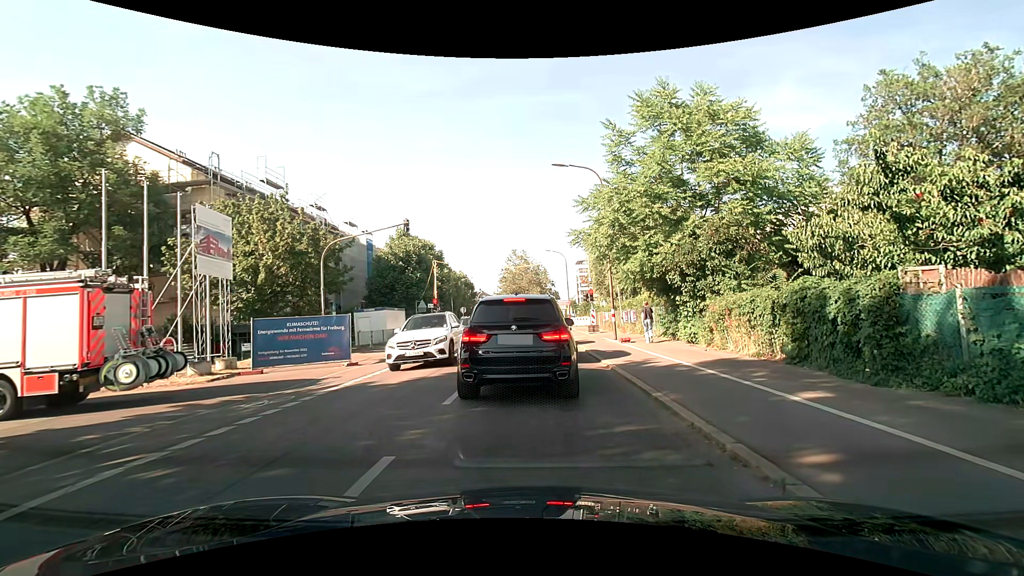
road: secondary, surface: asphalt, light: Day
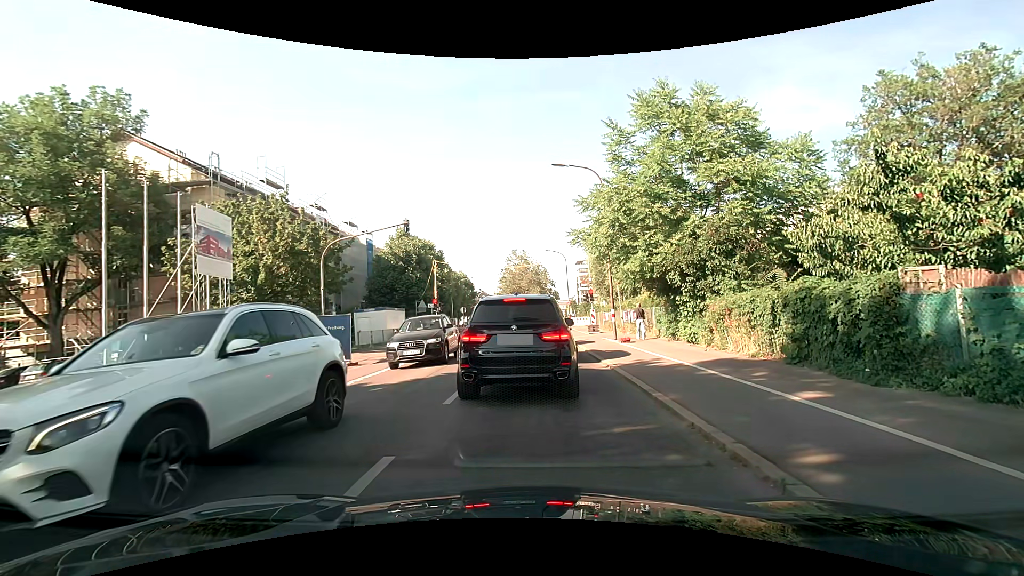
(0.0, 0.0) m; 0°
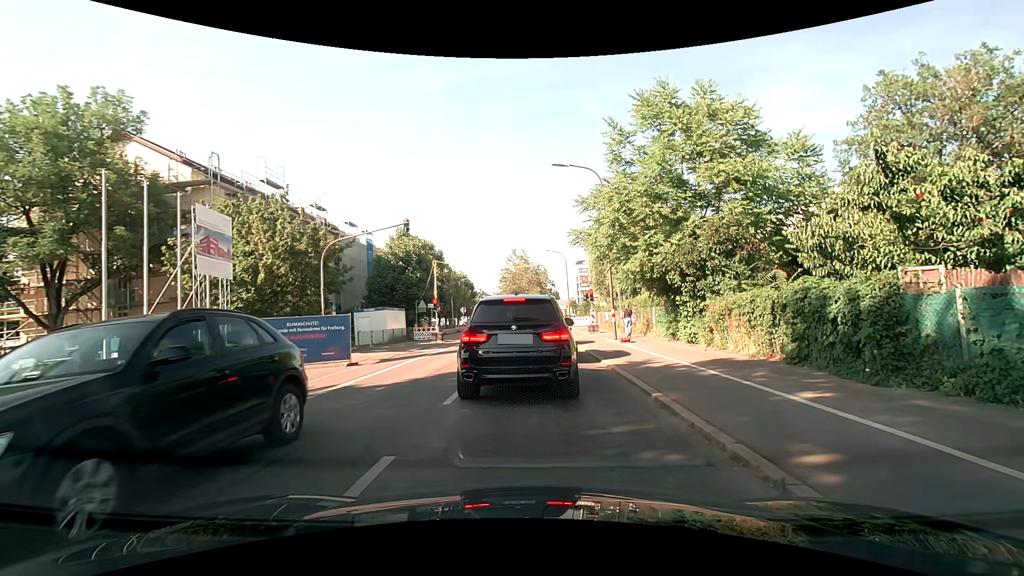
(0.0, 0.0) m; 0°
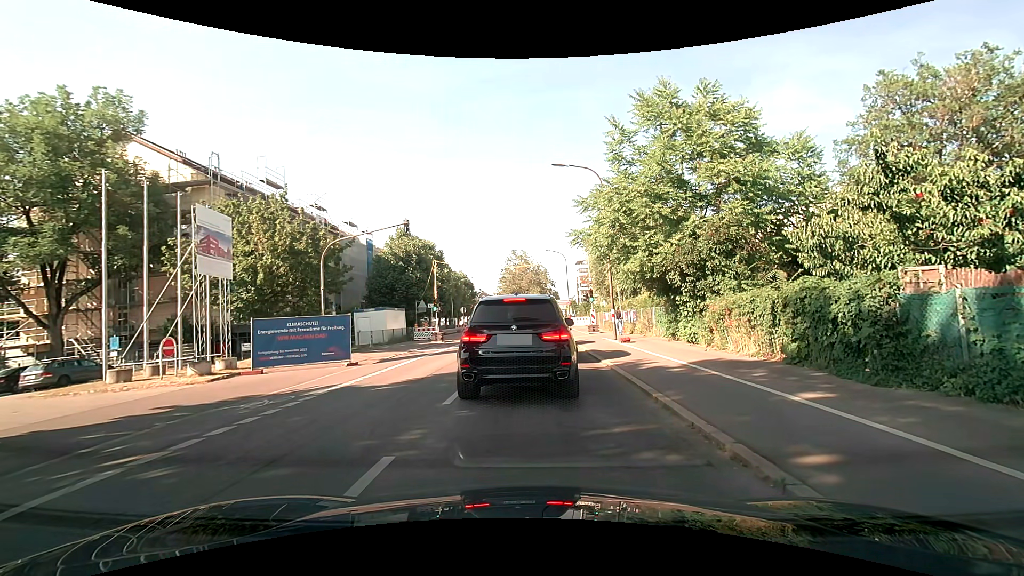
(0.0, 0.0) m; 0°
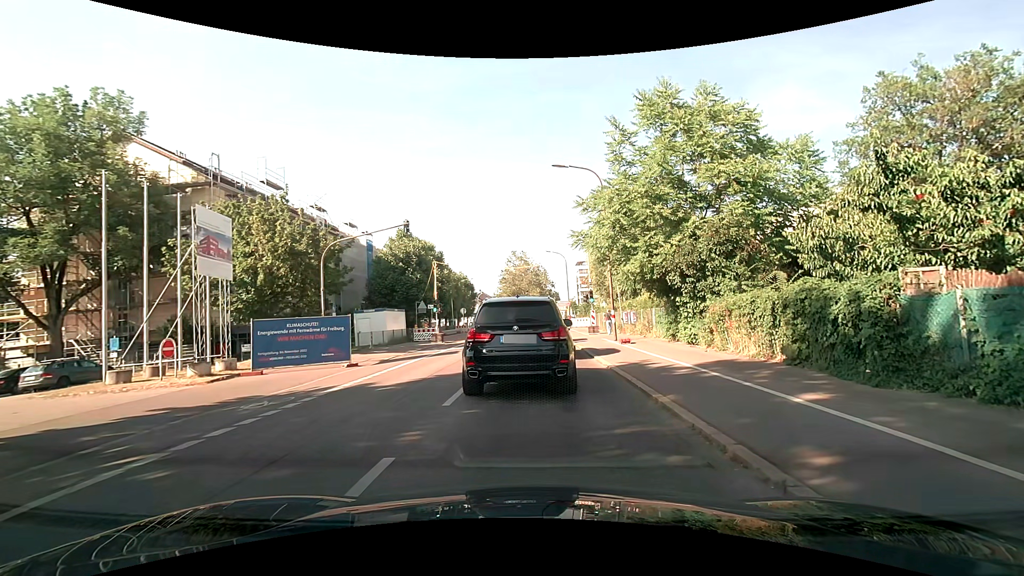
(0.0, 0.0) m; 0°
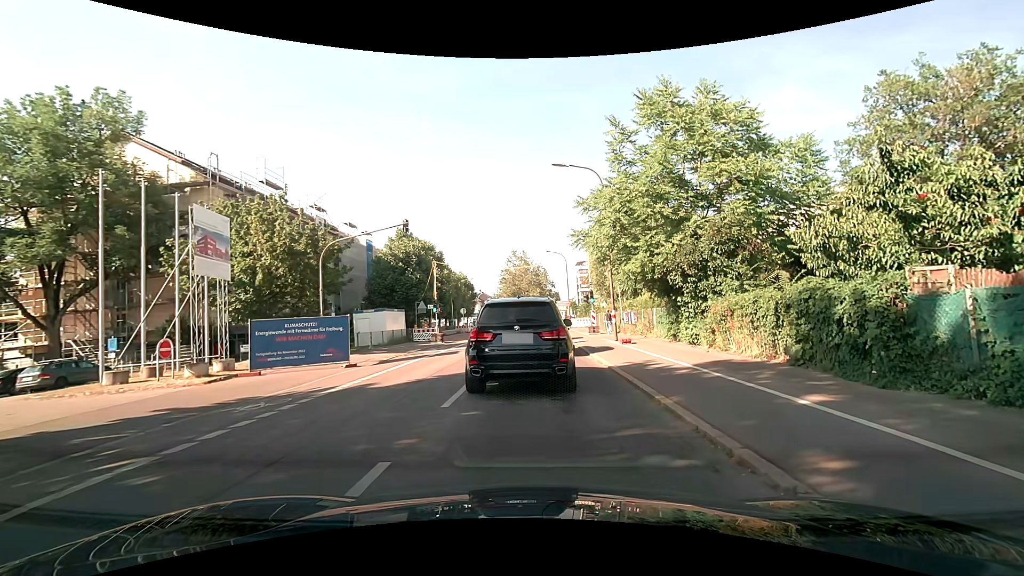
(0.0, +0.1) m; 0°
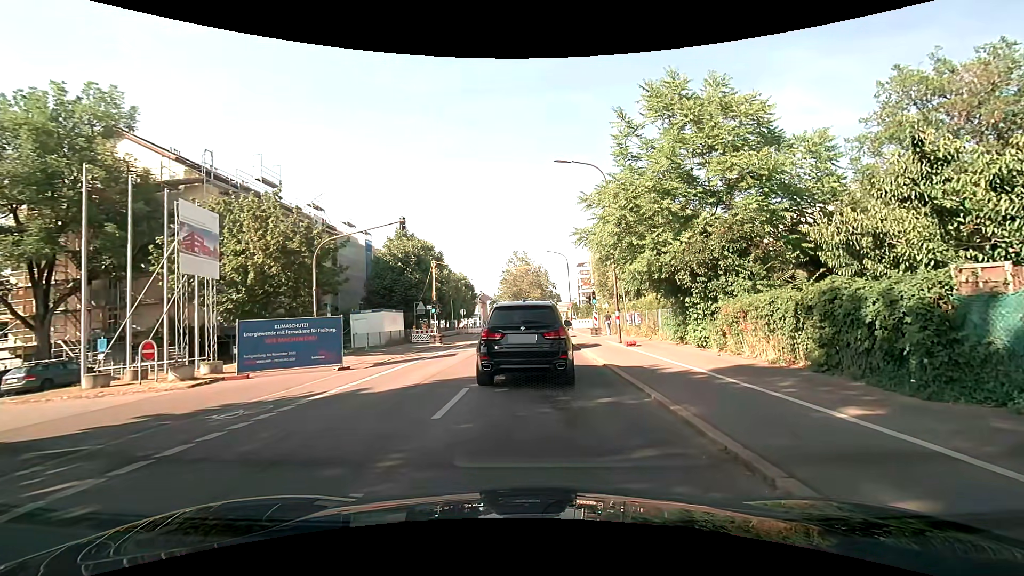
(0.0, +0.8) m; 0°
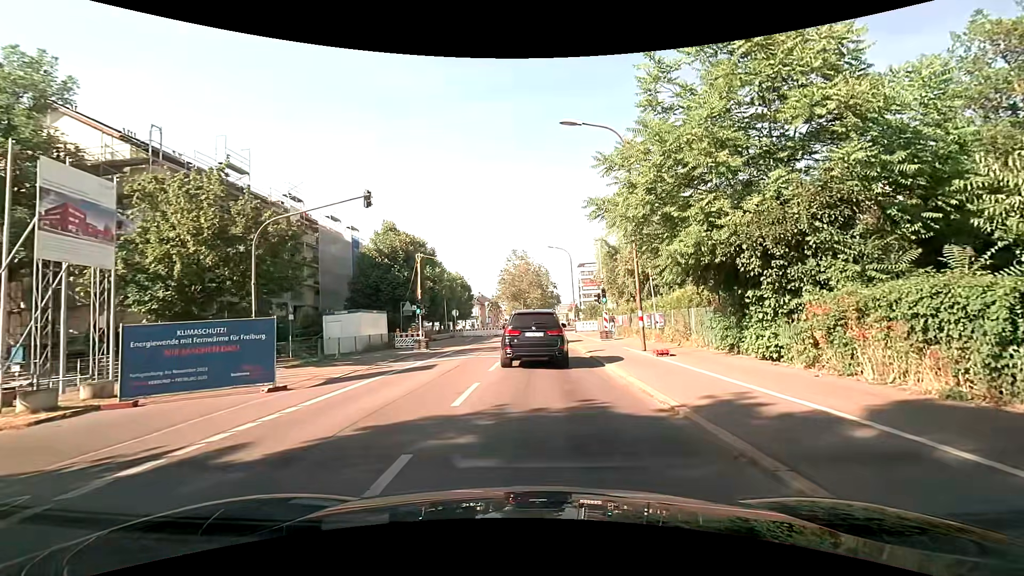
(+0.1, +5.1) m; +1°
(0, +10) (0, +20) (+1, +30) (+1, +40) (+1, +50) (+2, +60) (+3, +70) (+5, +80) (+7, +89) (+9, +99) m
